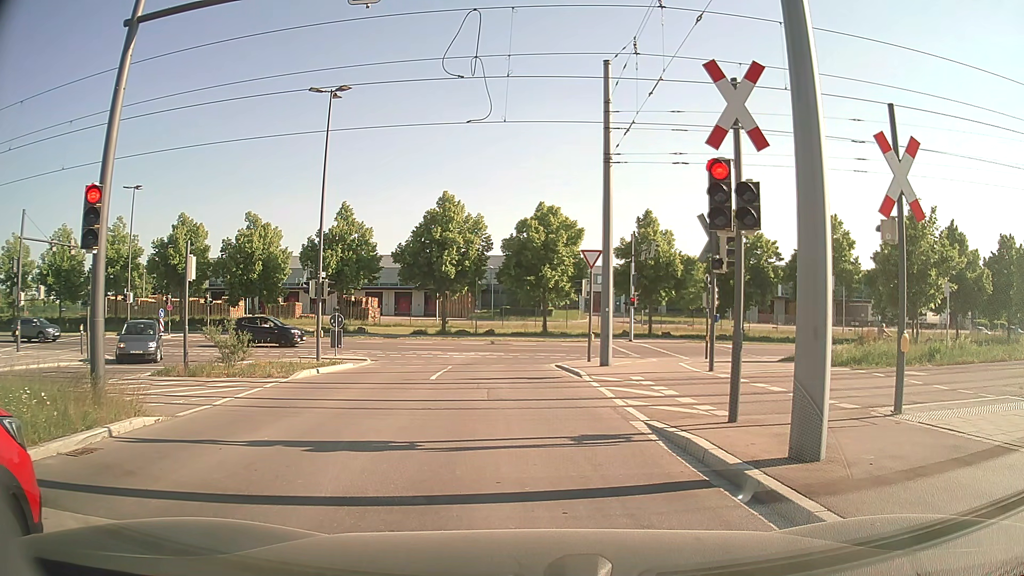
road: tertiary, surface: asphalt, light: Day
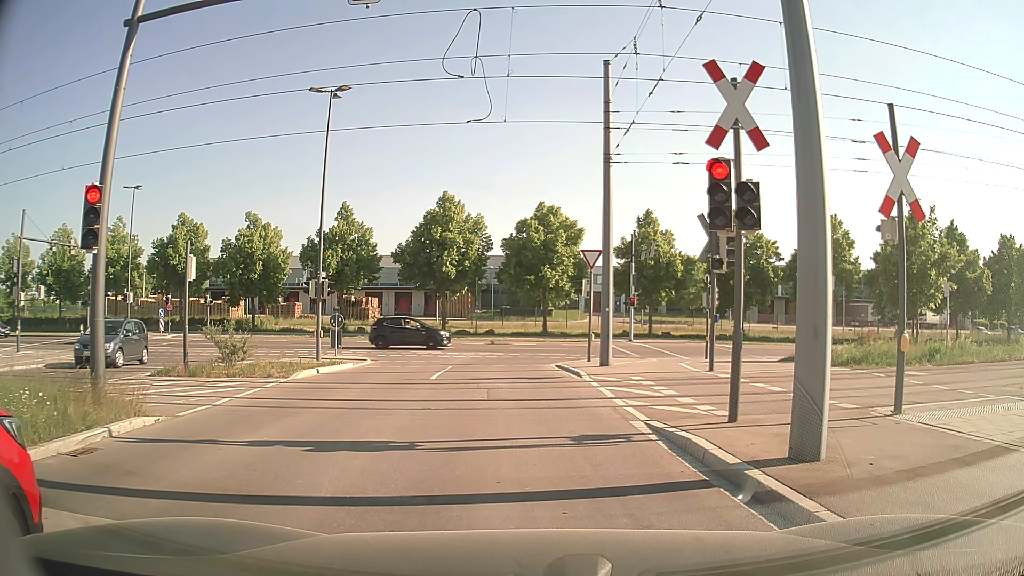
(0.0, 0.0) m; 0°
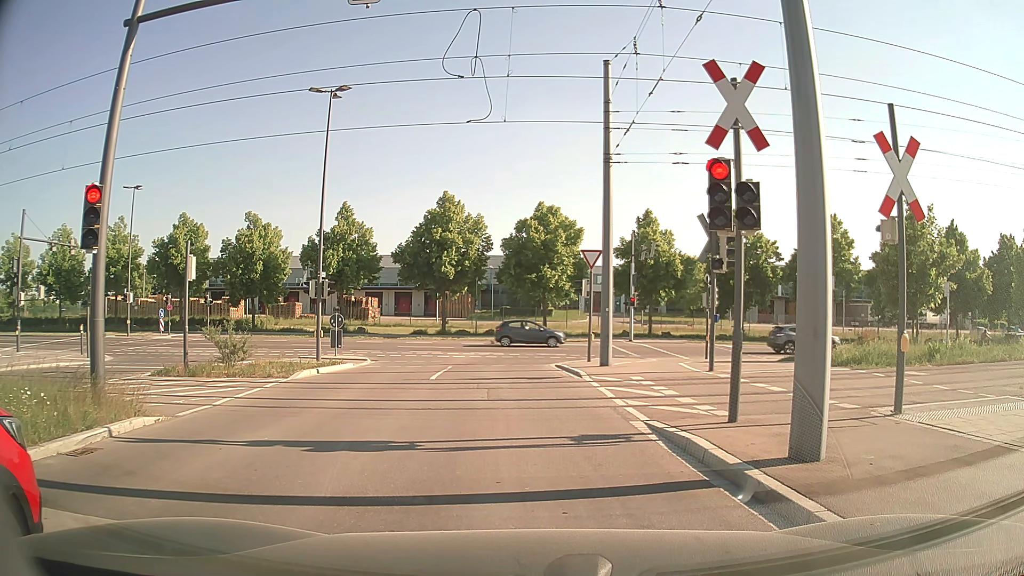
(0.0, 0.0) m; 0°
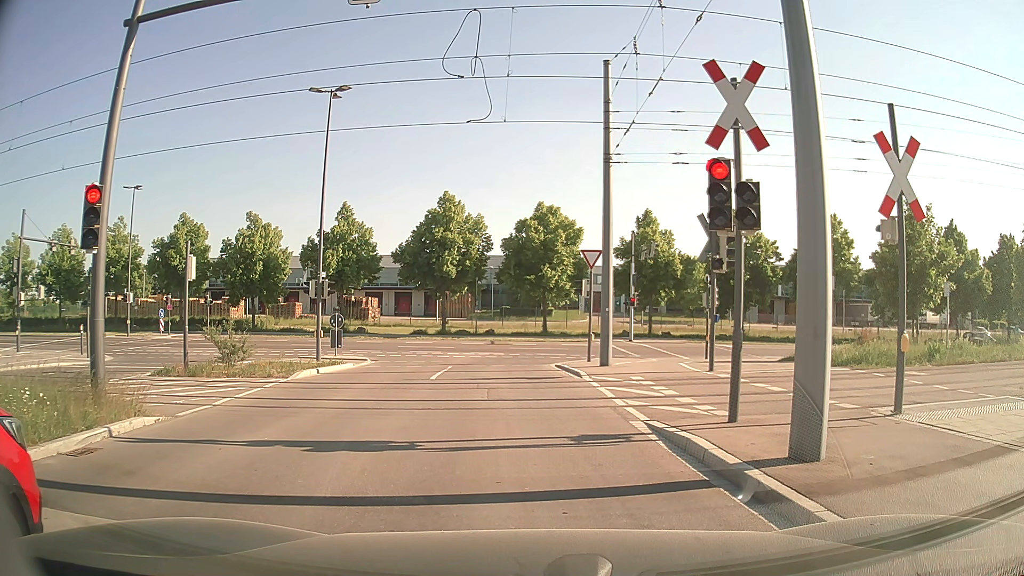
(0.0, 0.0) m; 0°
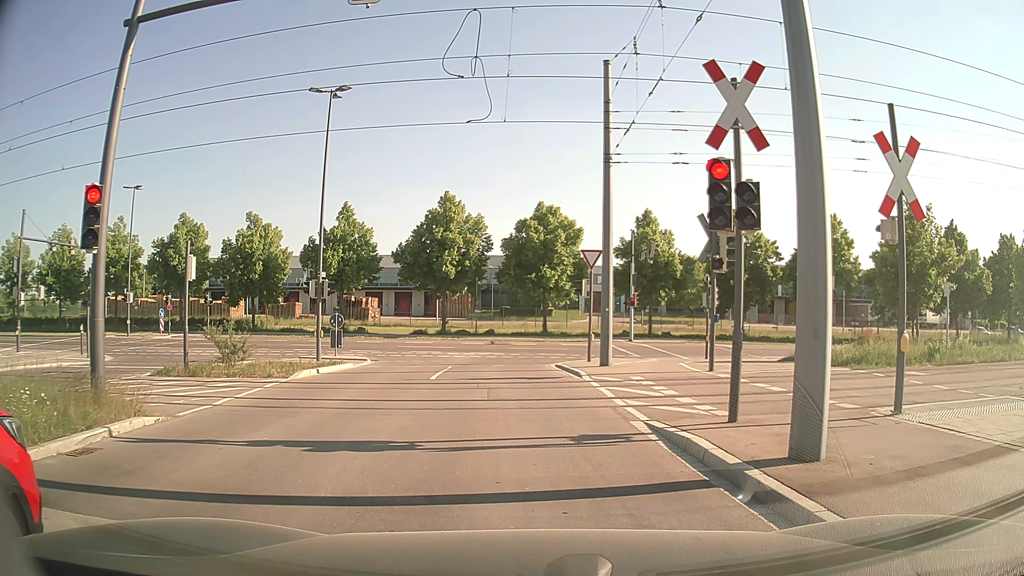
(0.0, 0.0) m; 0°
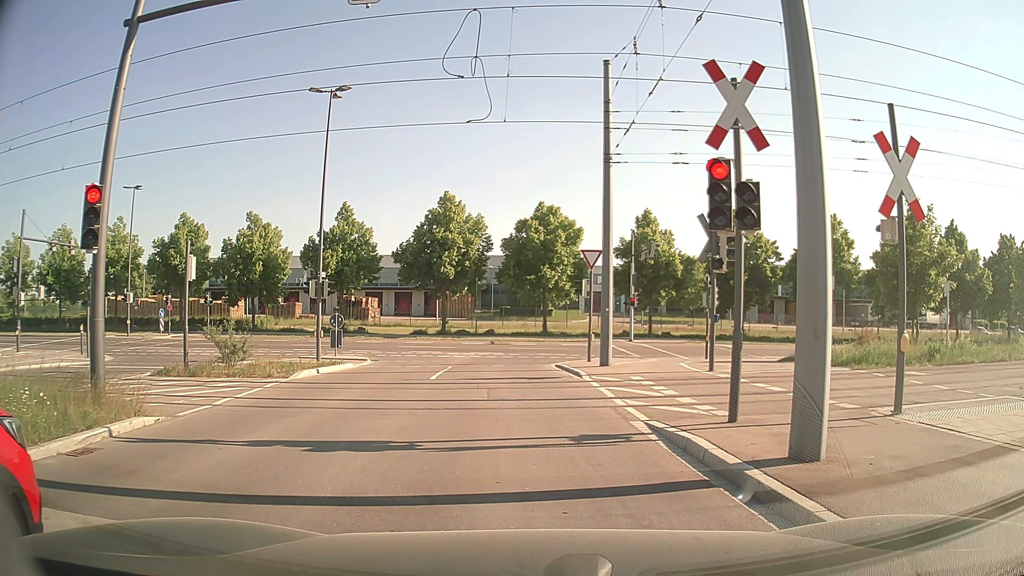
(0.0, 0.0) m; 0°
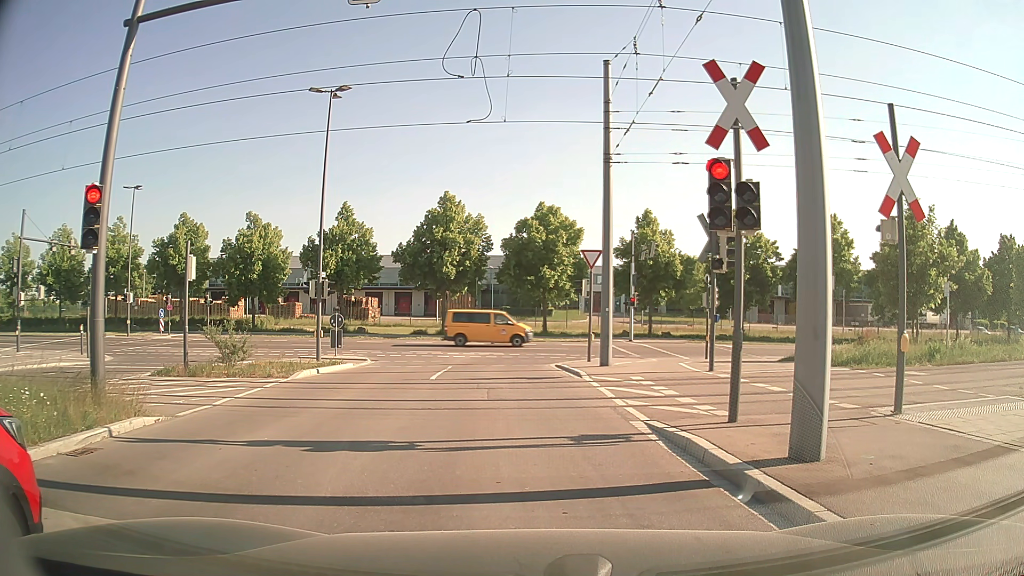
(0.0, 0.0) m; 0°
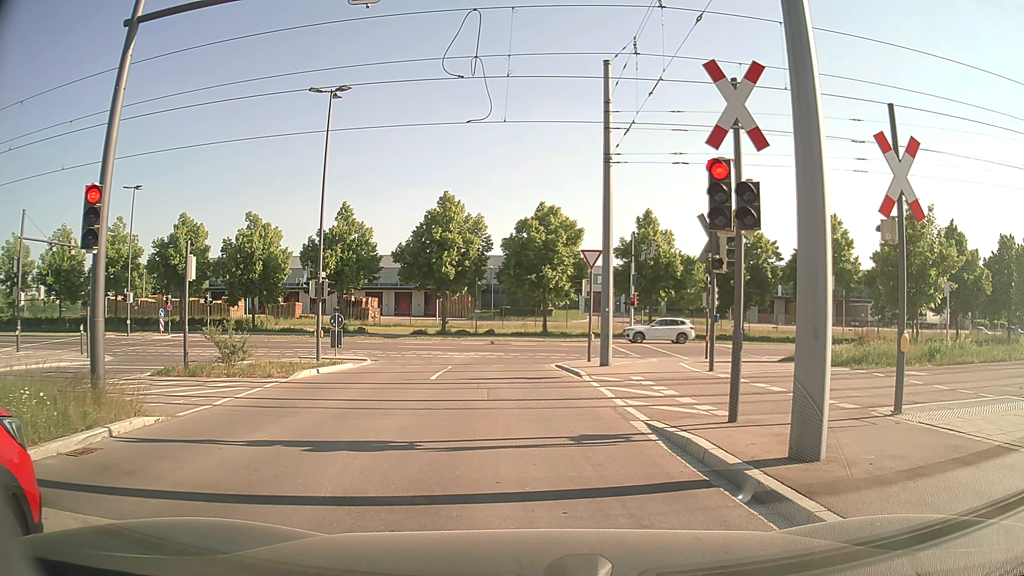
(0.0, 0.0) m; 0°
(0, +10) (-1, +20) (0, +30) (+7, +36) (+17, +38) (+27, +38) (+37, +38) (+47, +39) (+57, +39) (+67, +39) m
